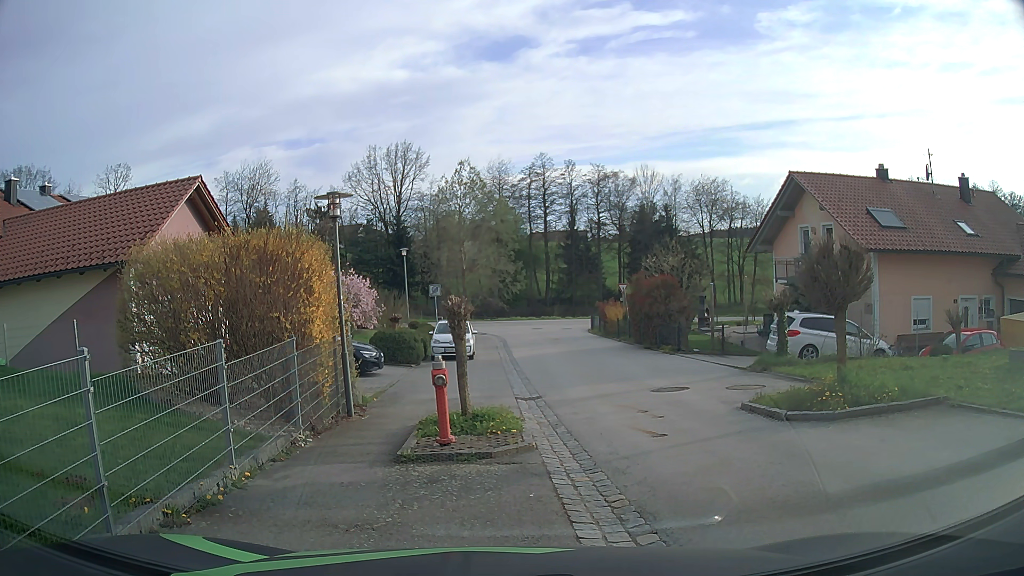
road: secondary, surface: asphalt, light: Day
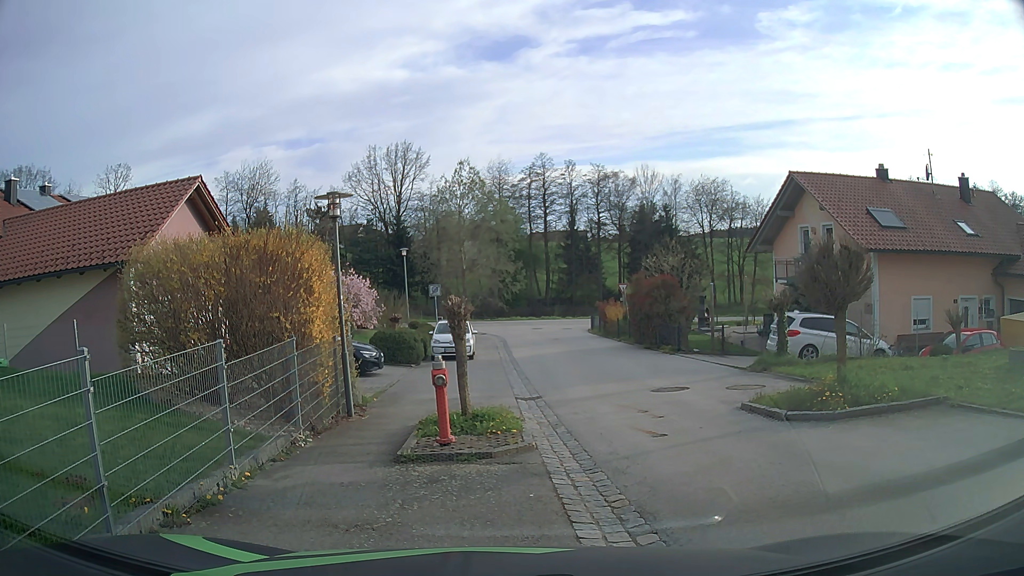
(0.0, 0.0) m; 0°
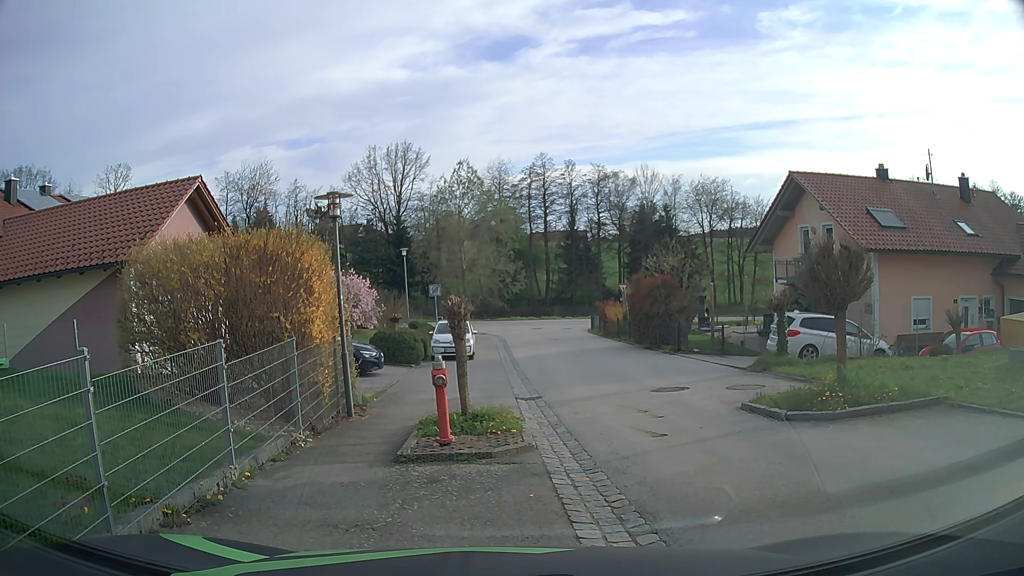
(0.0, 0.0) m; 0°
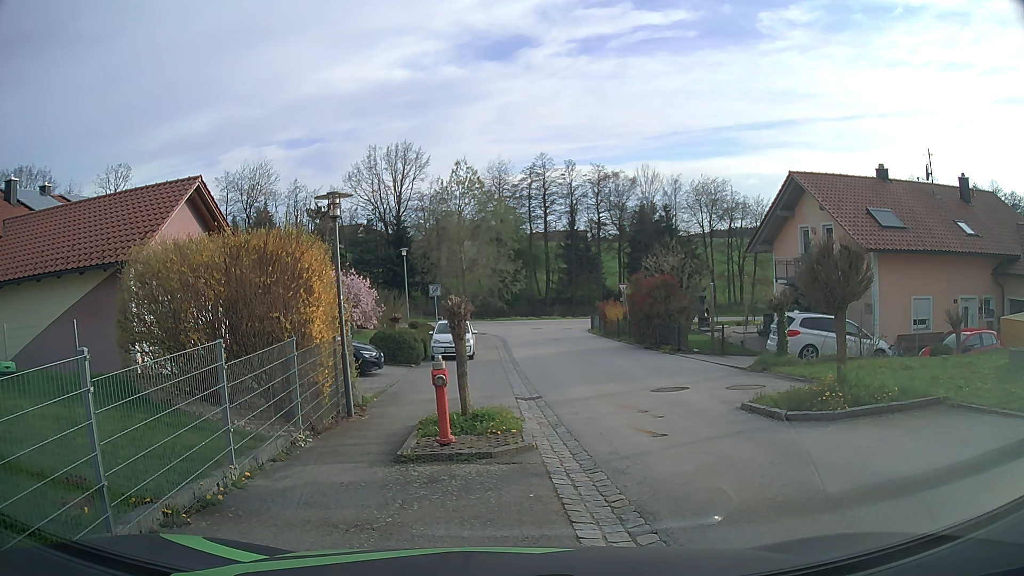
(0.0, 0.0) m; 0°
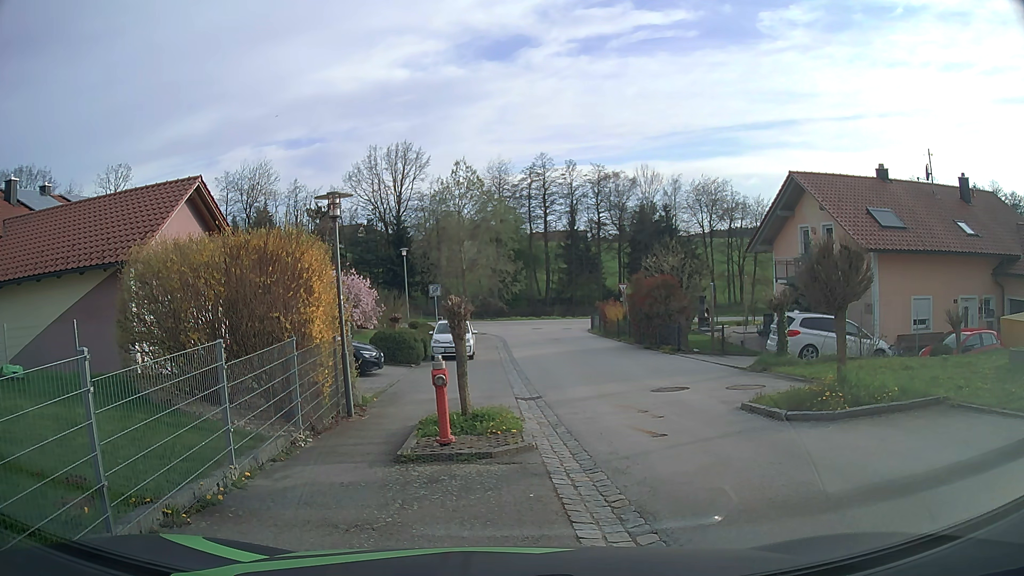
(0.0, 0.0) m; 0°
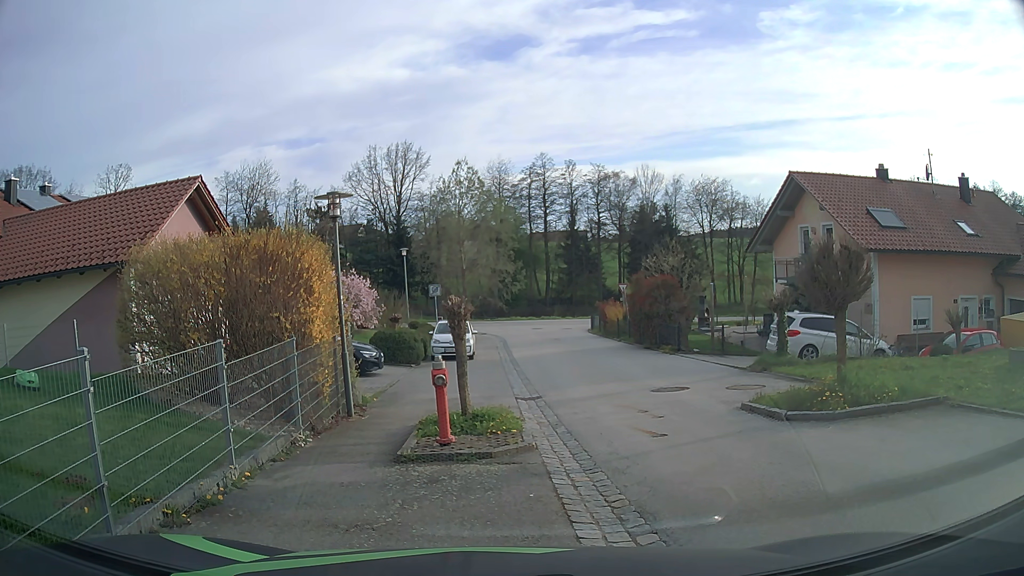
(0.0, 0.0) m; 0°
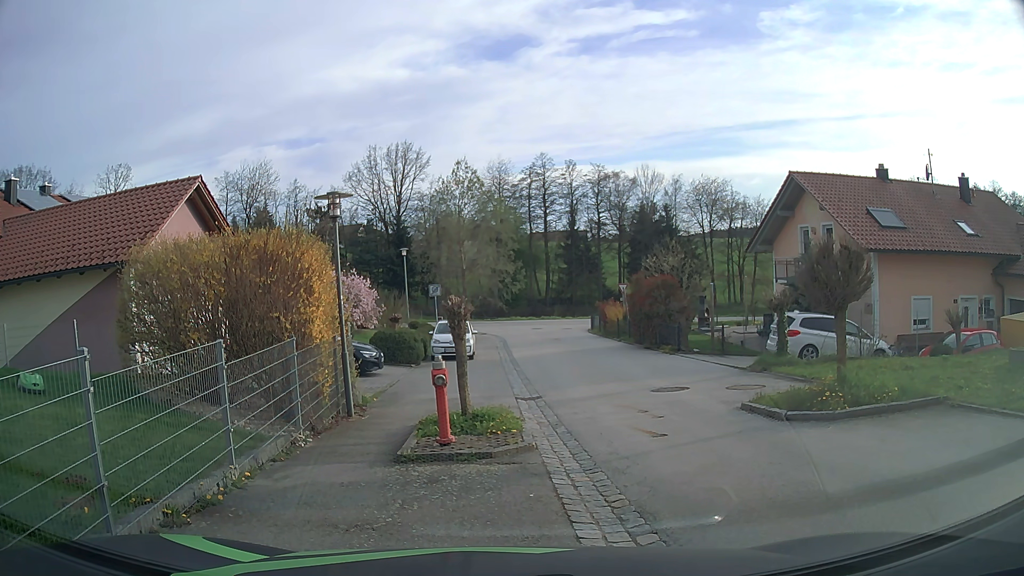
(0.0, 0.0) m; 0°
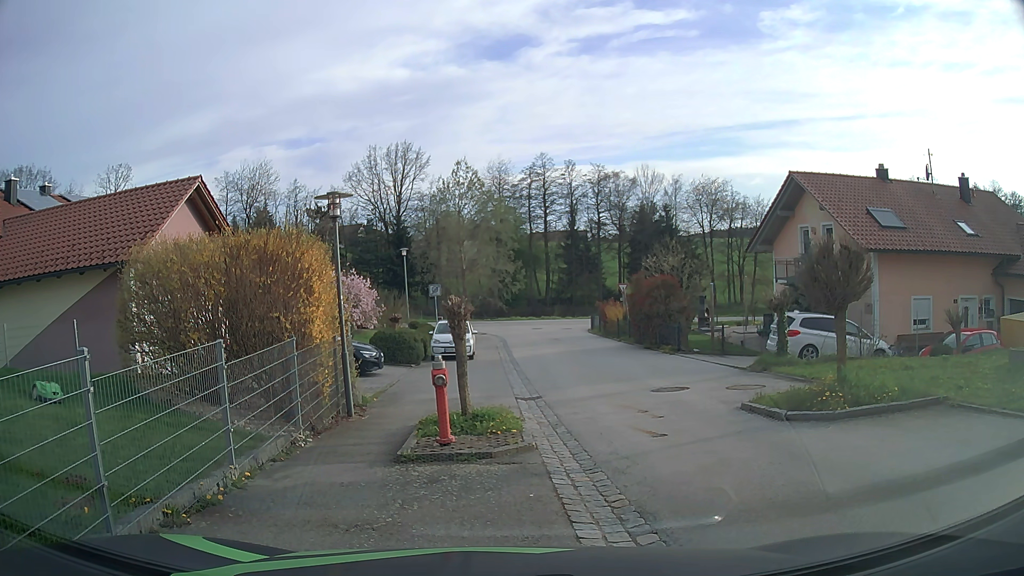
(0.0, 0.0) m; 0°
